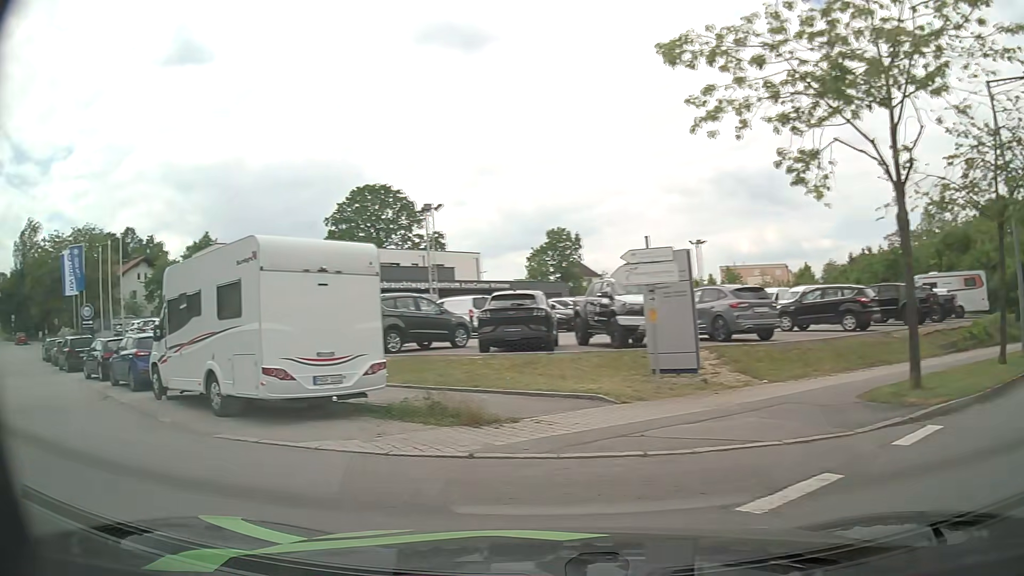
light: Day
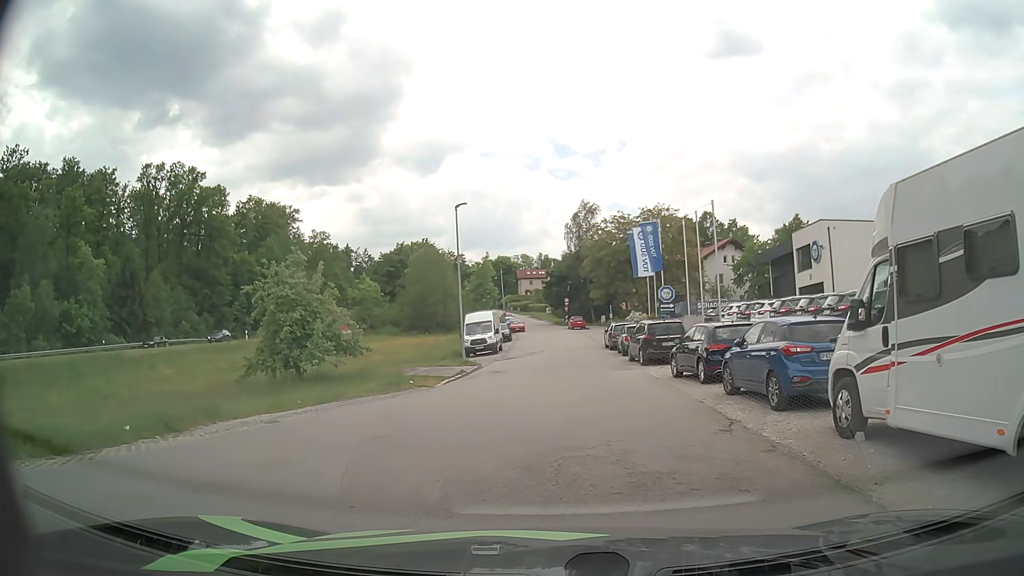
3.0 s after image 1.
(-3.6, +6.1) m; -48°
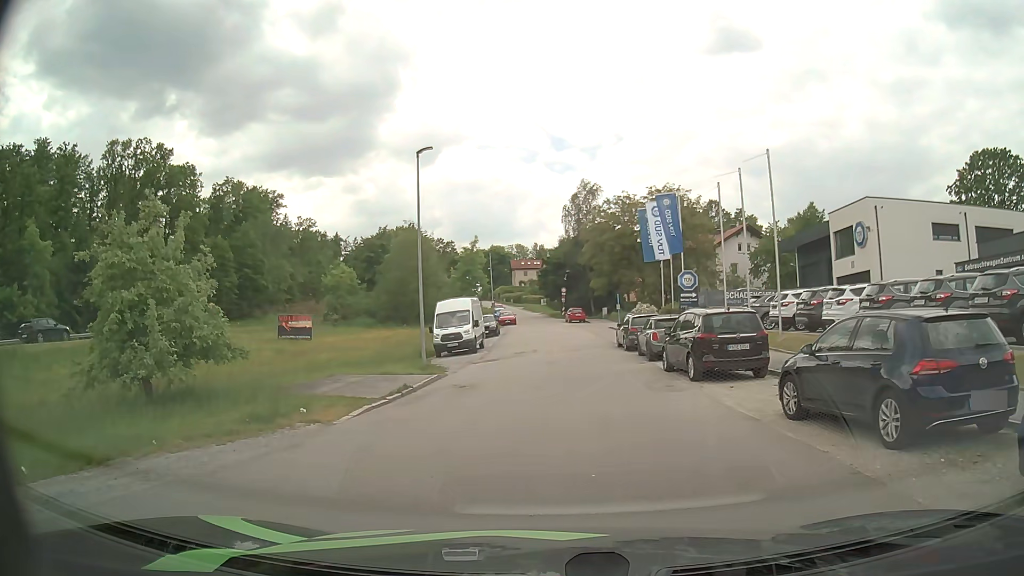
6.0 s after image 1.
(0.0, +9.6) m; 0°
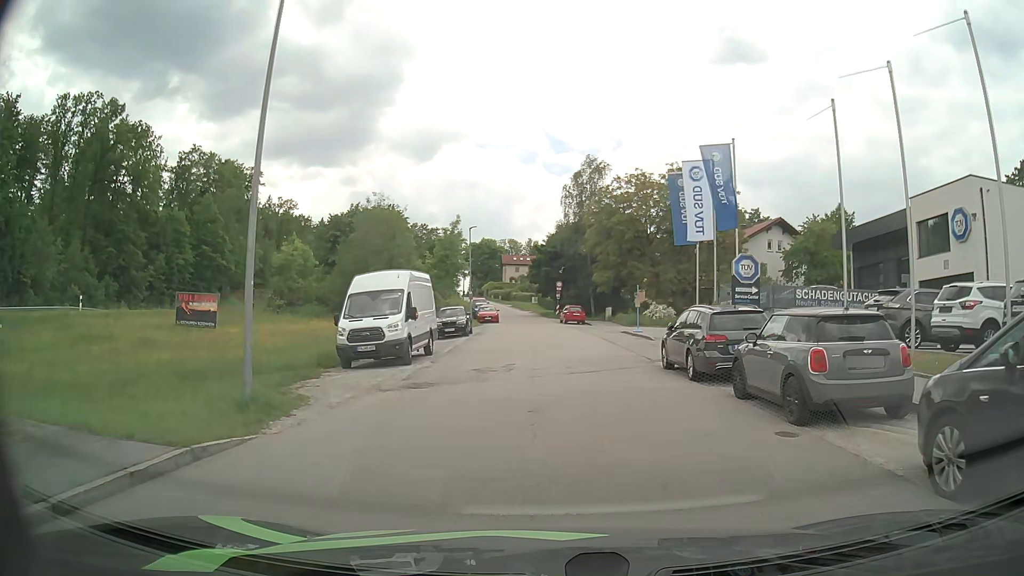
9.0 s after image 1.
(0.0, +13.8) m; +1°
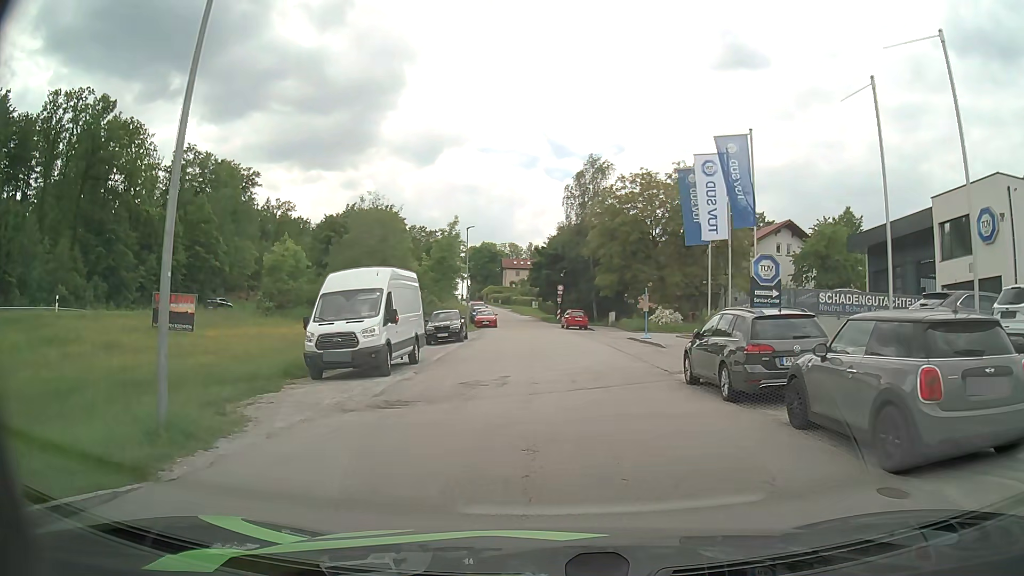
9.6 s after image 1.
(0.0, +2.6) m; -1°
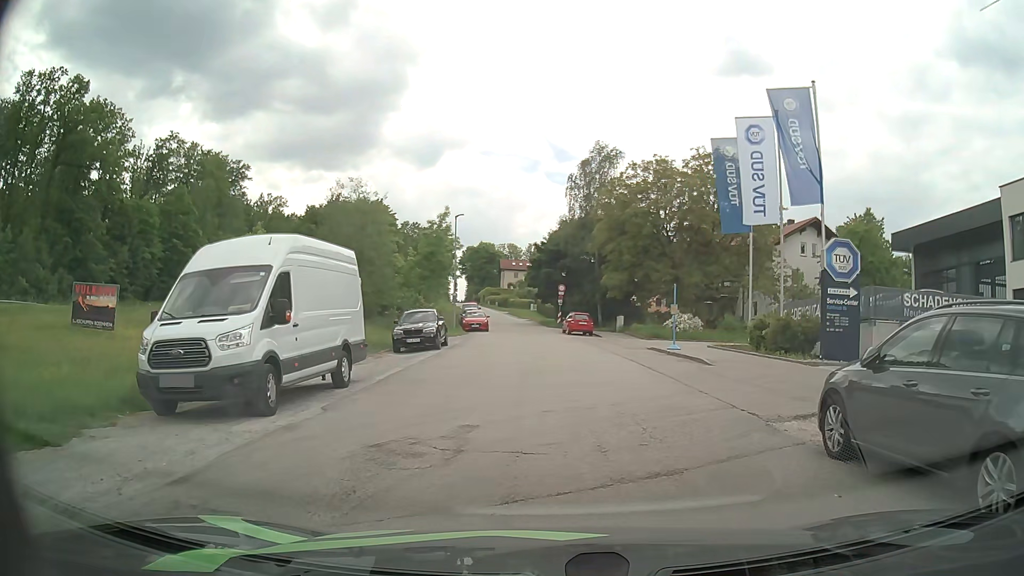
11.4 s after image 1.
(+0.1, +7.0) m; 0°
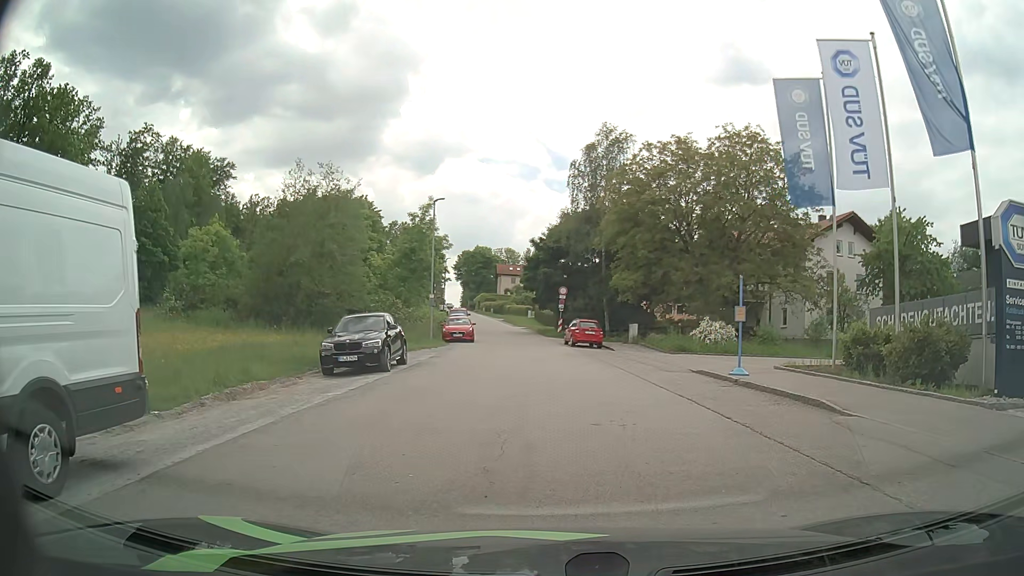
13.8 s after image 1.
(+0.1, +8.4) m; +1°
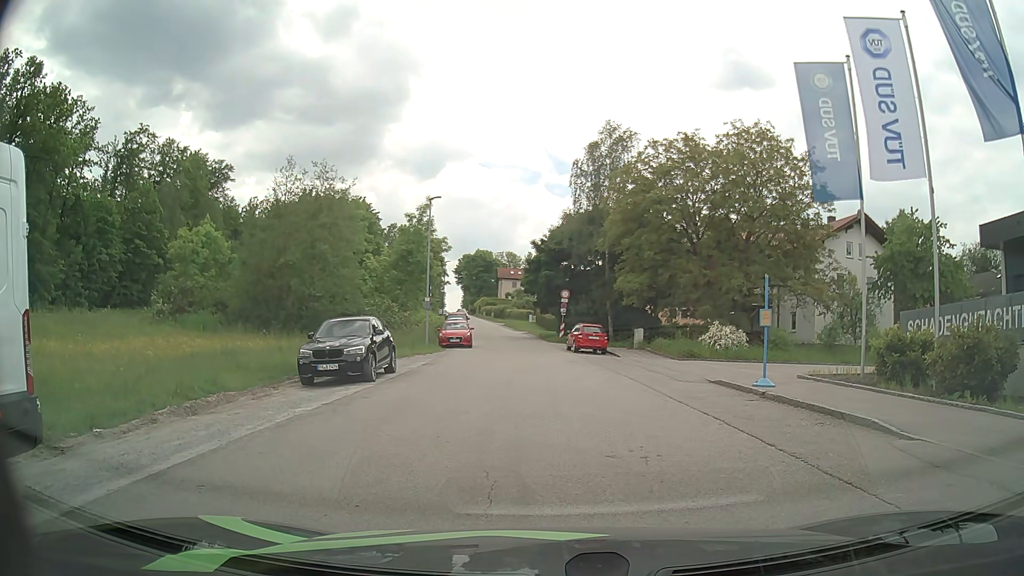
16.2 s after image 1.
(0.0, +1.7) m; -1°
